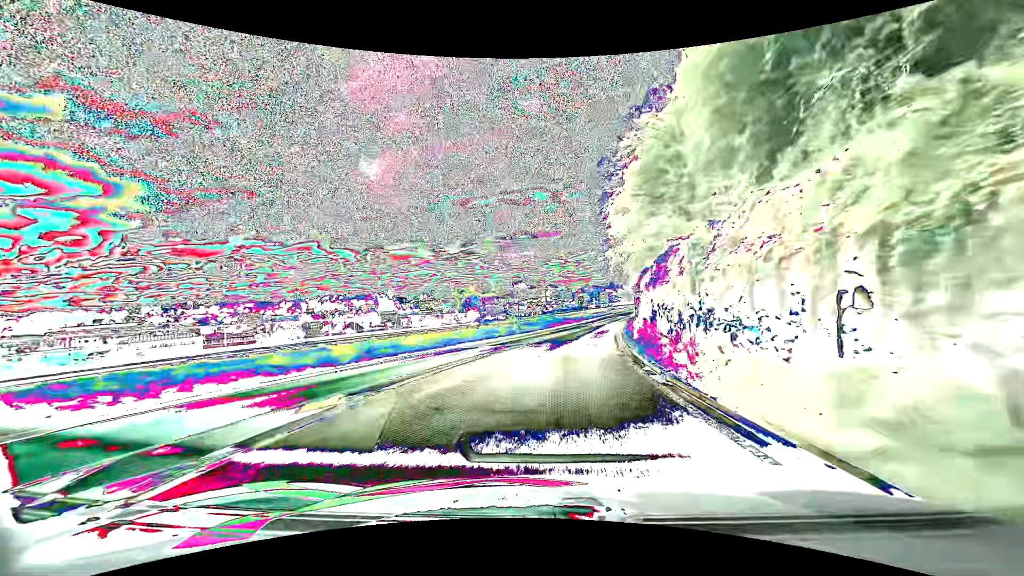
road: primary_link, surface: asphalt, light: Day
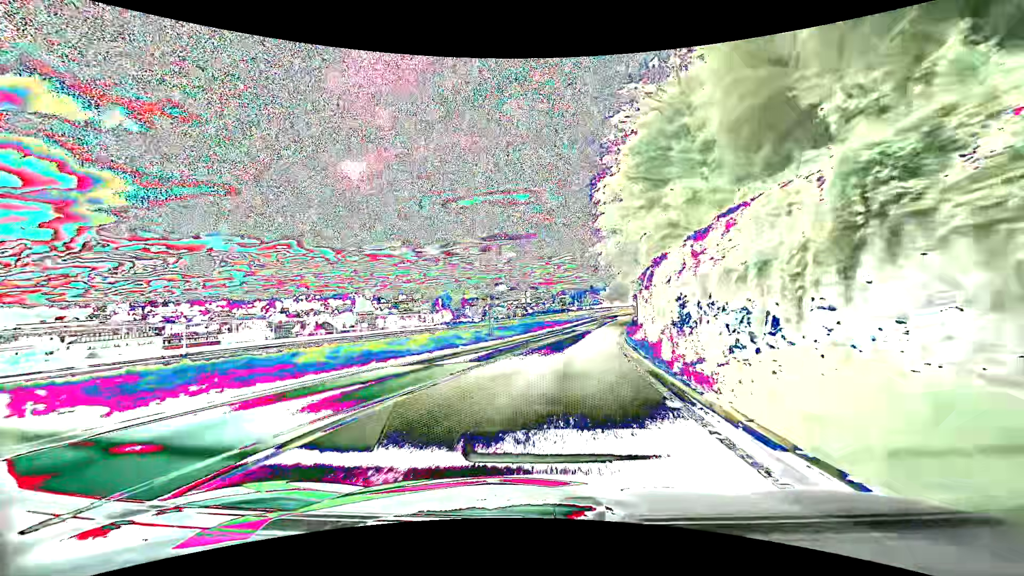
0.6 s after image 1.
(+0.2, +7.6) m; +3°
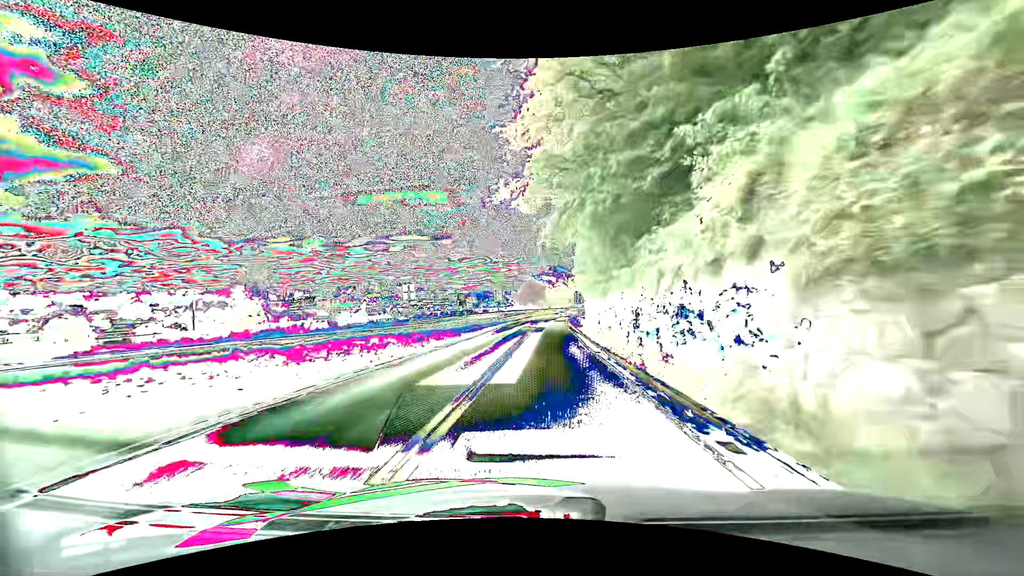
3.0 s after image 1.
(+2.7, +30.4) m; +10°
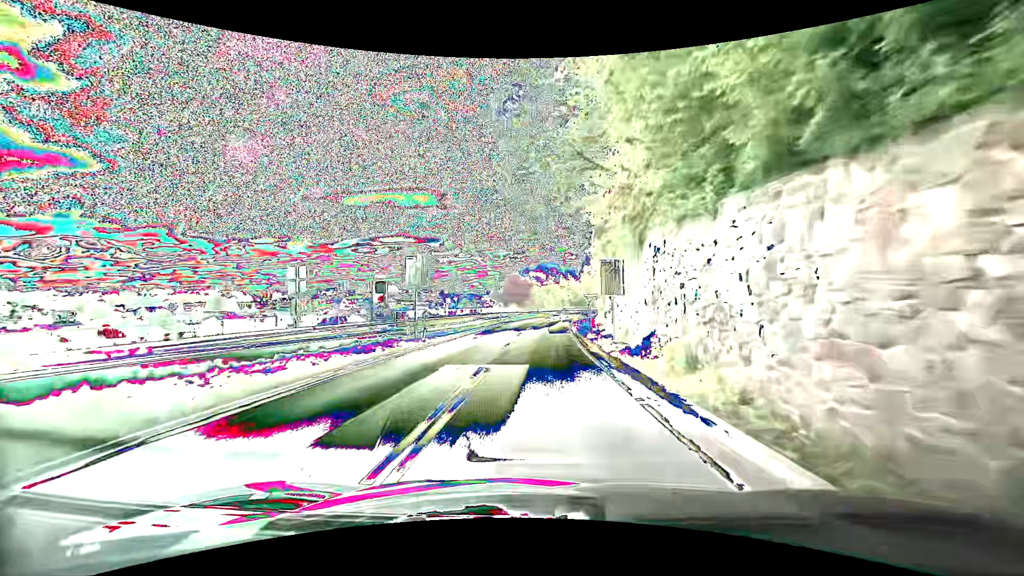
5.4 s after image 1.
(+0.6, +31.0) m; +3°
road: primary
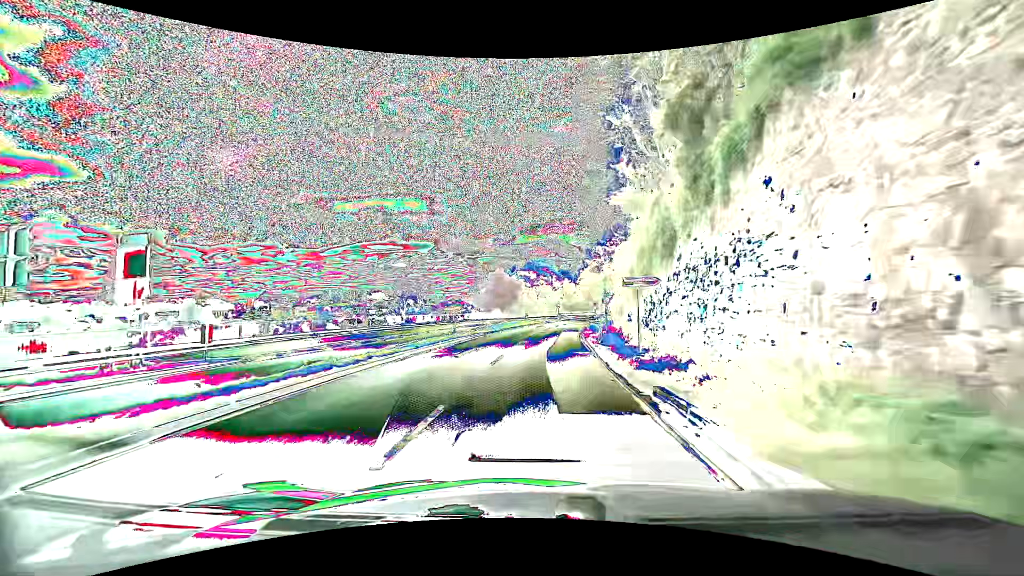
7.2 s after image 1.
(-0.2, +23.1) m; 0°
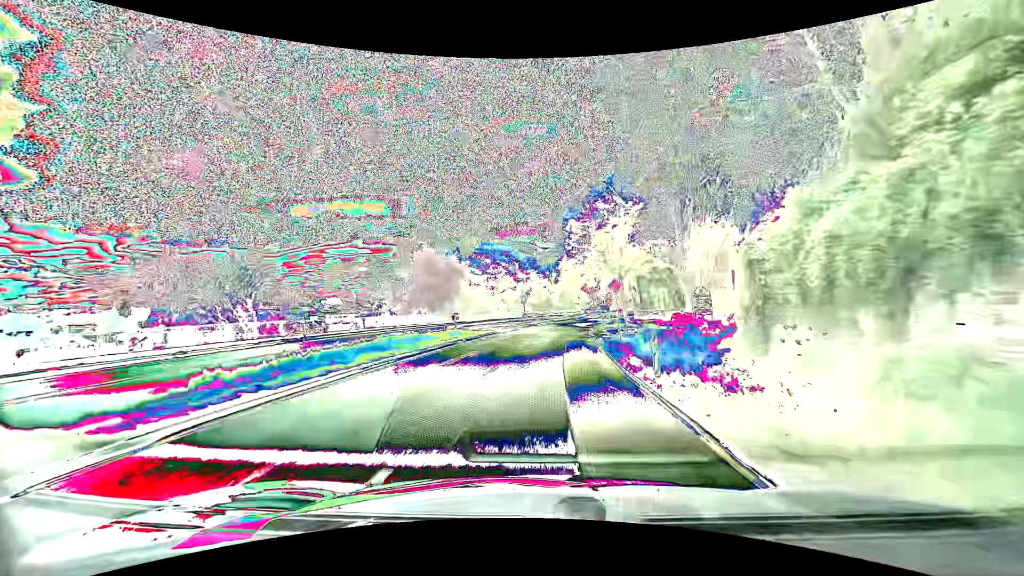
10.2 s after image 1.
(+1.2, +39.1) m; +4°
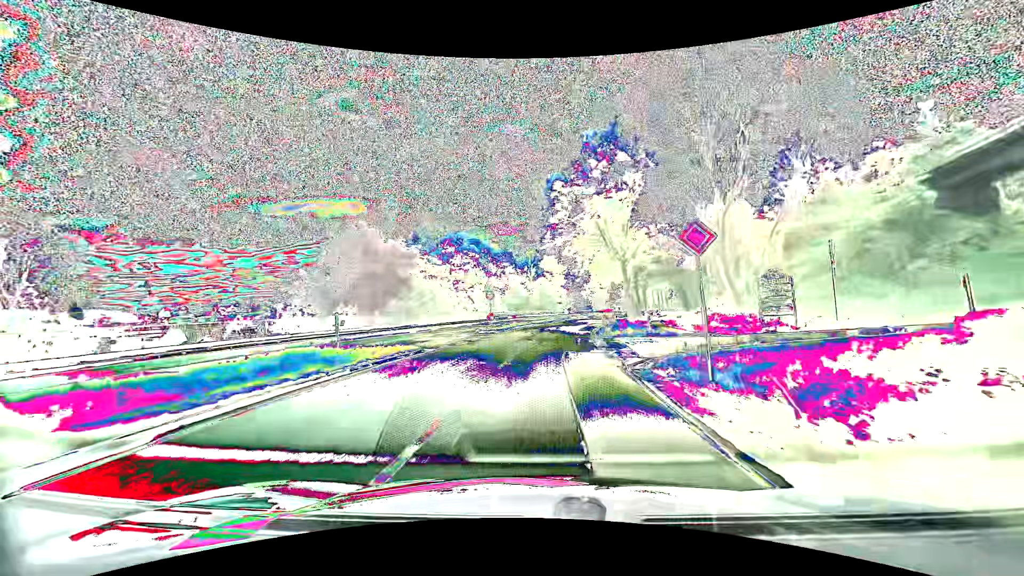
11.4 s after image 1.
(+0.2, +16.2) m; +2°
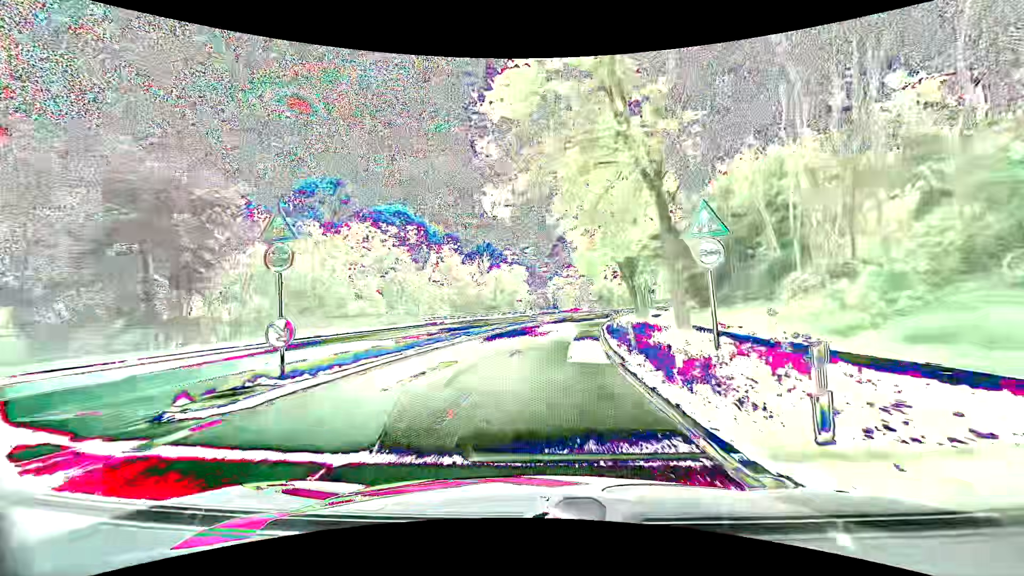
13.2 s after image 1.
(+1.1, +24.7) m; +5°
(0, +10) (0, +20) (+1, +30) (+2, +40) (+4, +50) (+5, +60) (+7, +69) (+9, +79) (+12, +89) (+15, +98) m
